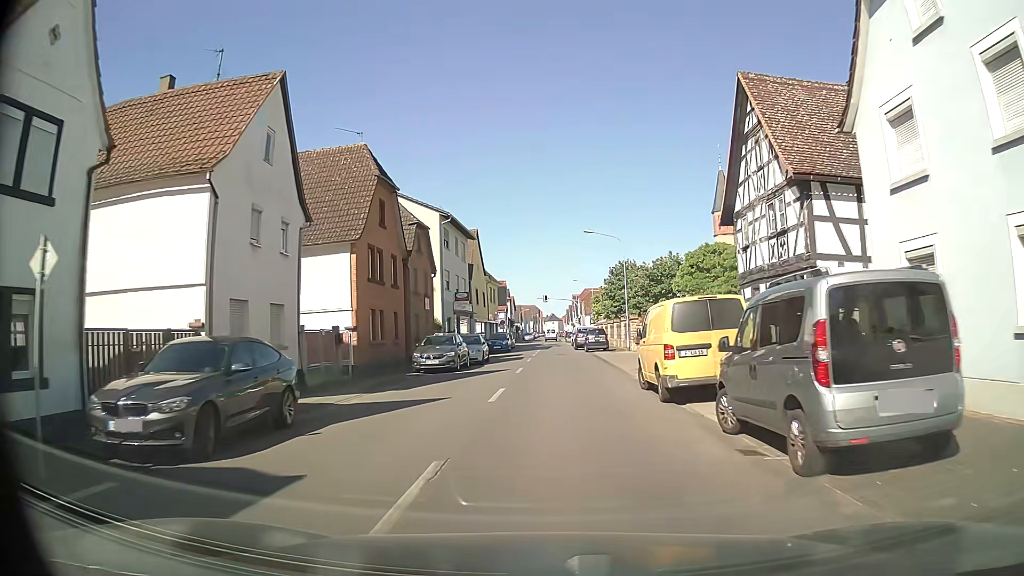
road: tertiary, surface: asphalt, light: Day
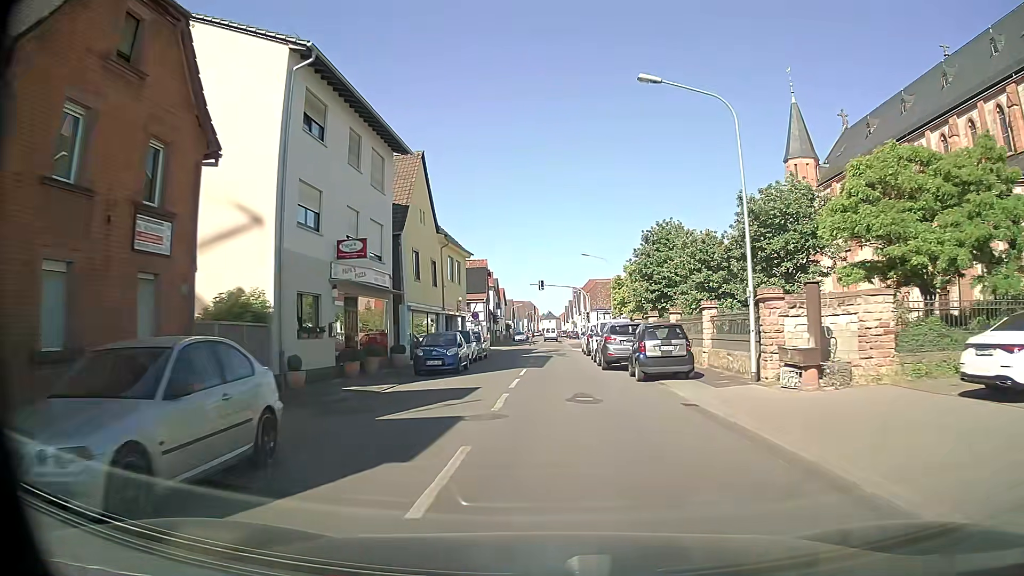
(0.0, +26.9) m; 0°
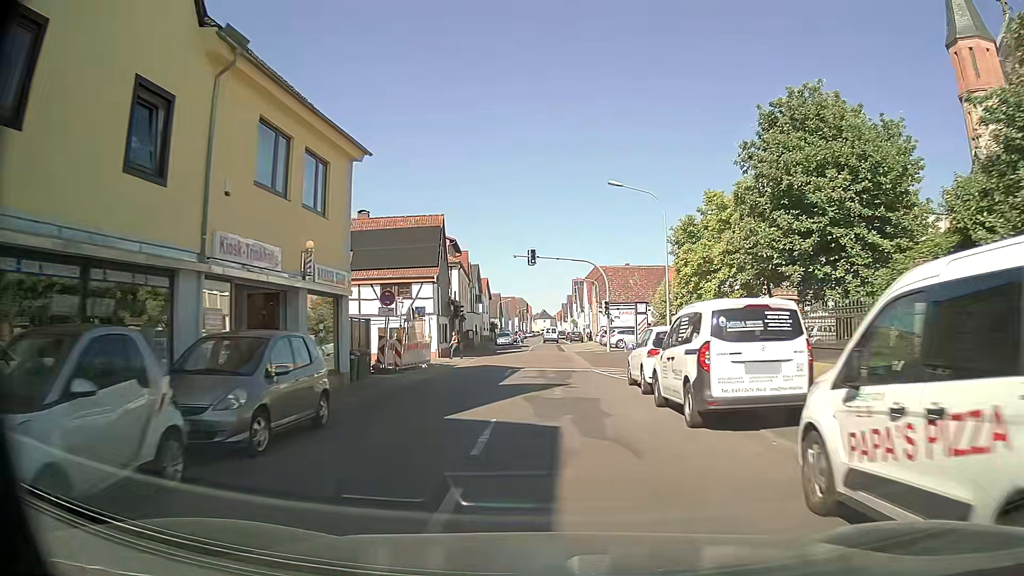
(+0.1, +27.2) m; +1°
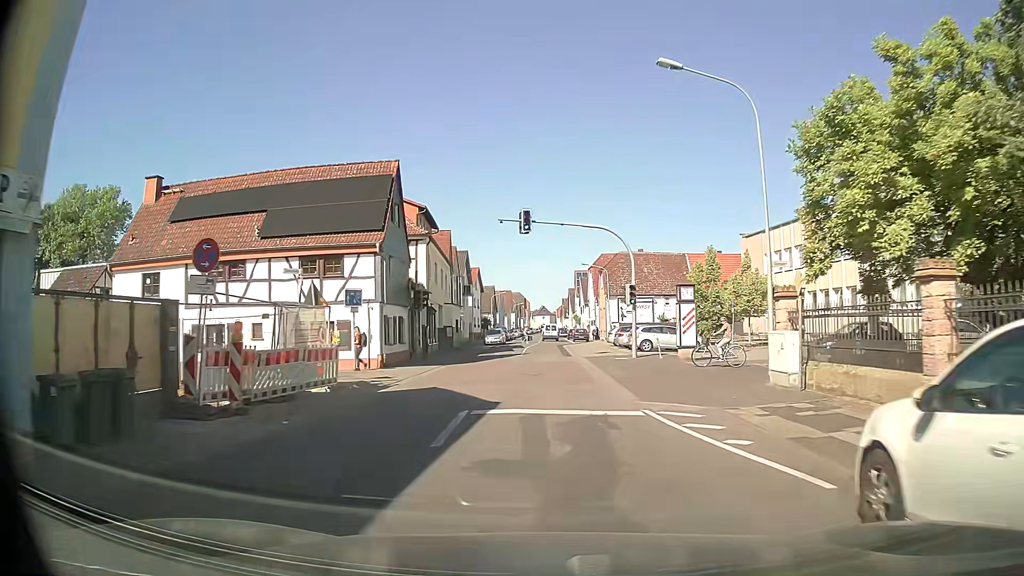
(0.0, +13.3) m; 0°
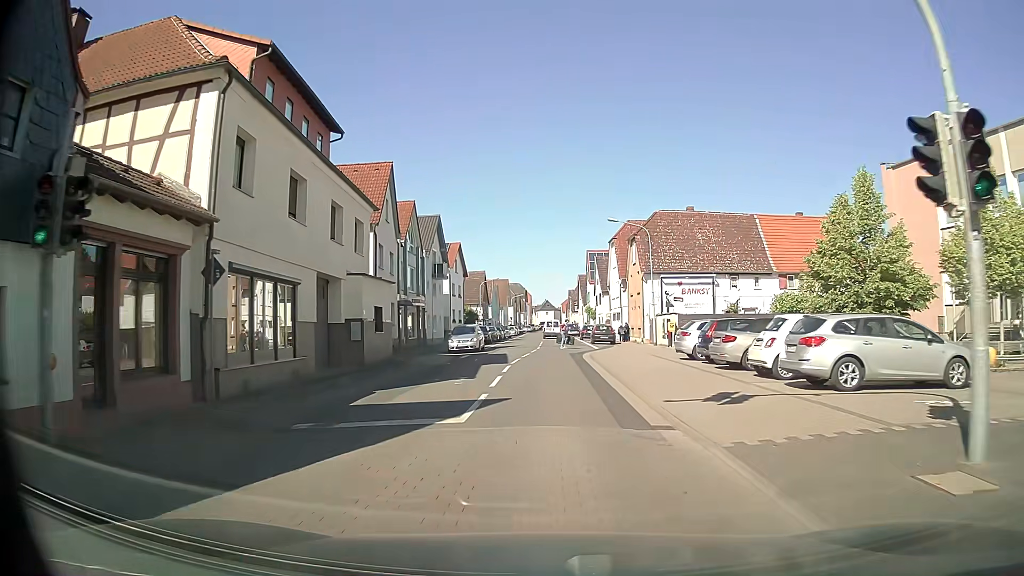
(-0.2, +25.1) m; -1°
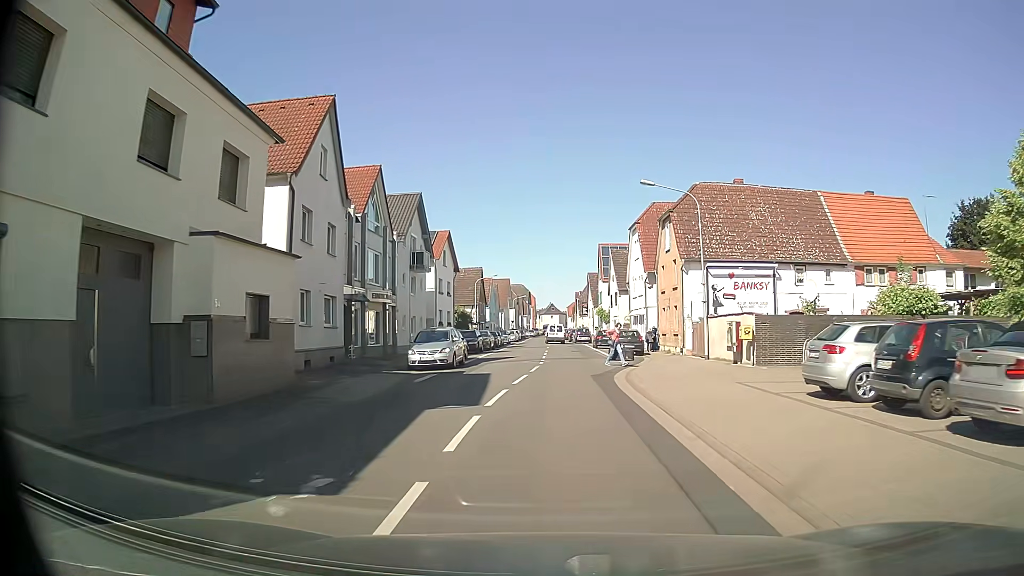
(+0.1, +12.0) m; 0°
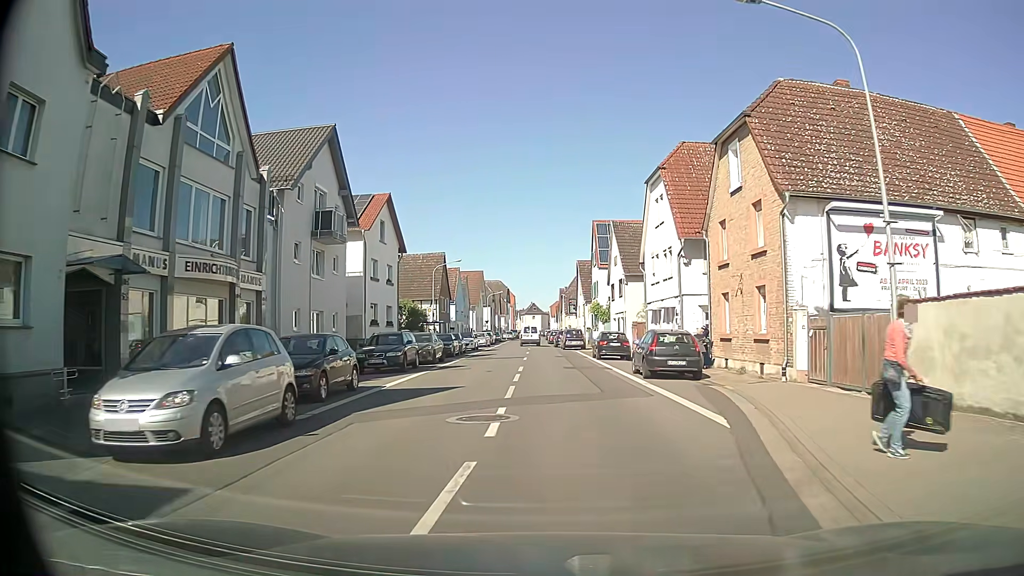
(+0.2, +17.5) m; +2°
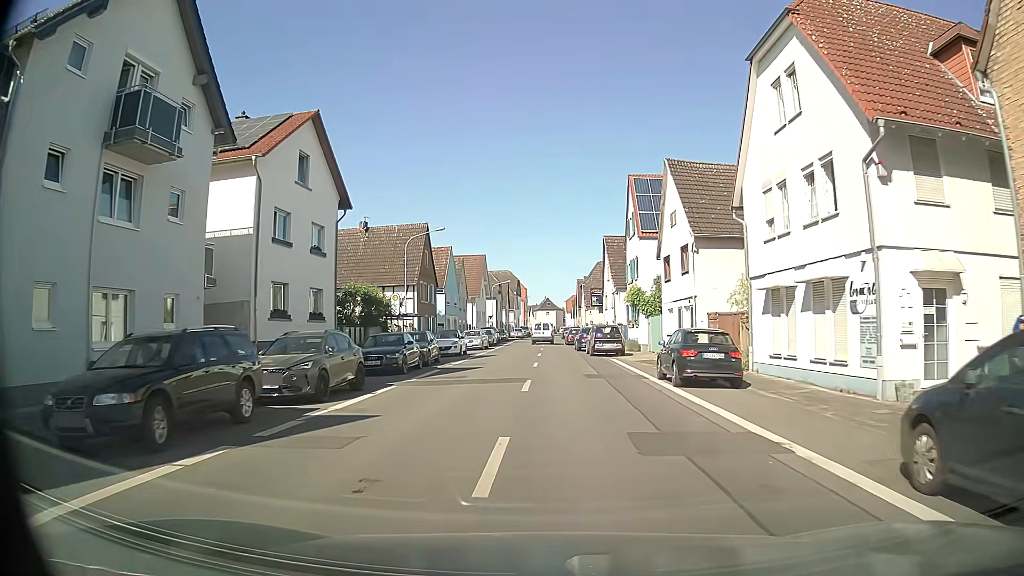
(-0.3, +17.2) m; -2°
